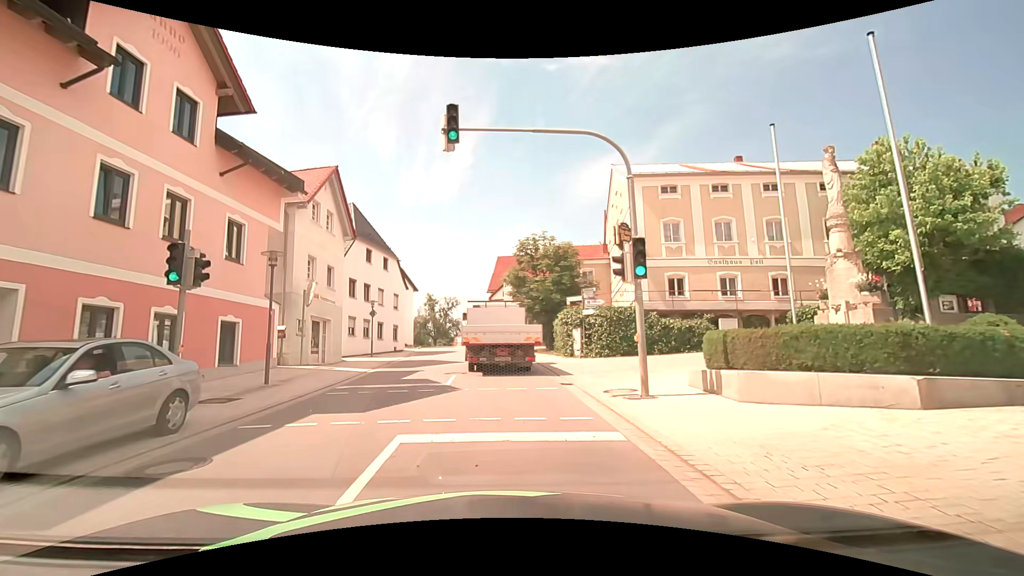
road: tertiary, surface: asphalt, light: Day
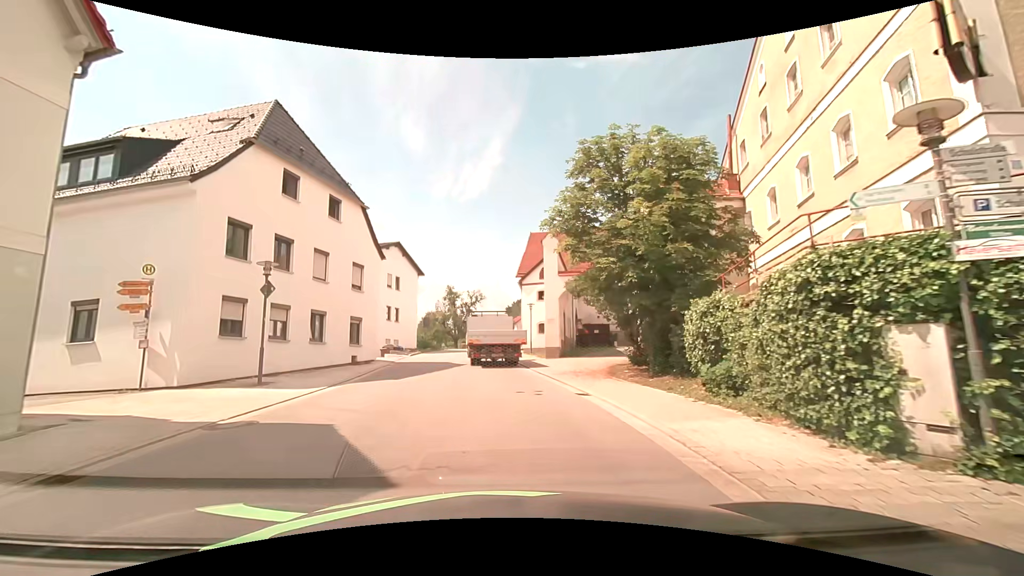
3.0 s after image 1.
(-0.6, +19.0) m; -3°
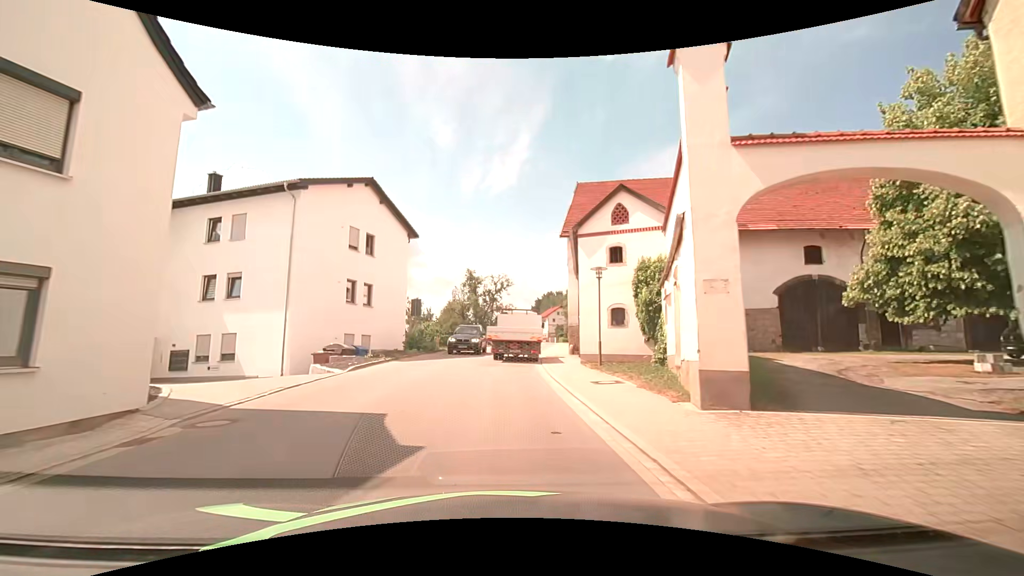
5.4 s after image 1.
(-0.6, +18.7) m; -4°
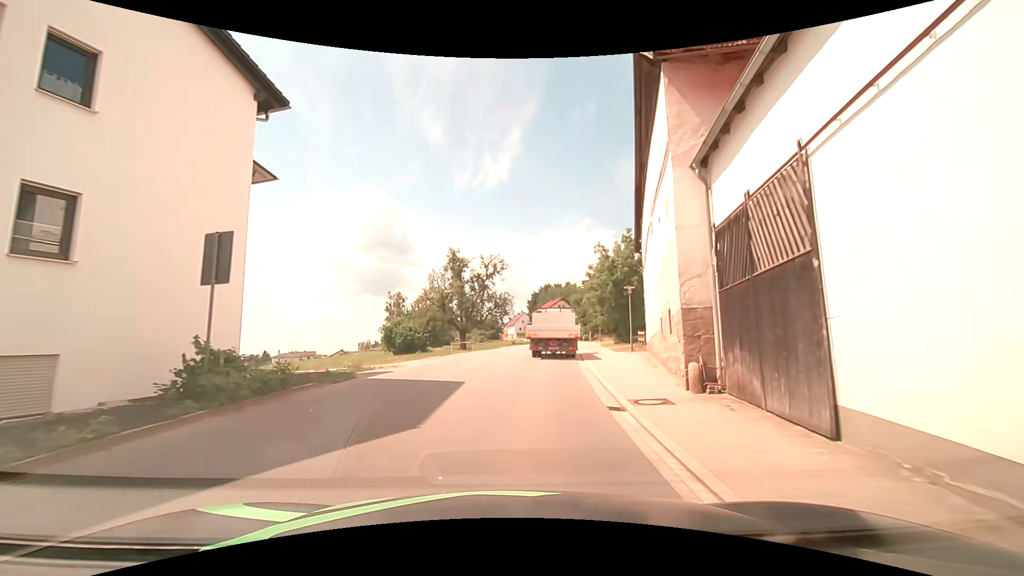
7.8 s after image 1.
(-0.1, +20.6) m; +1°
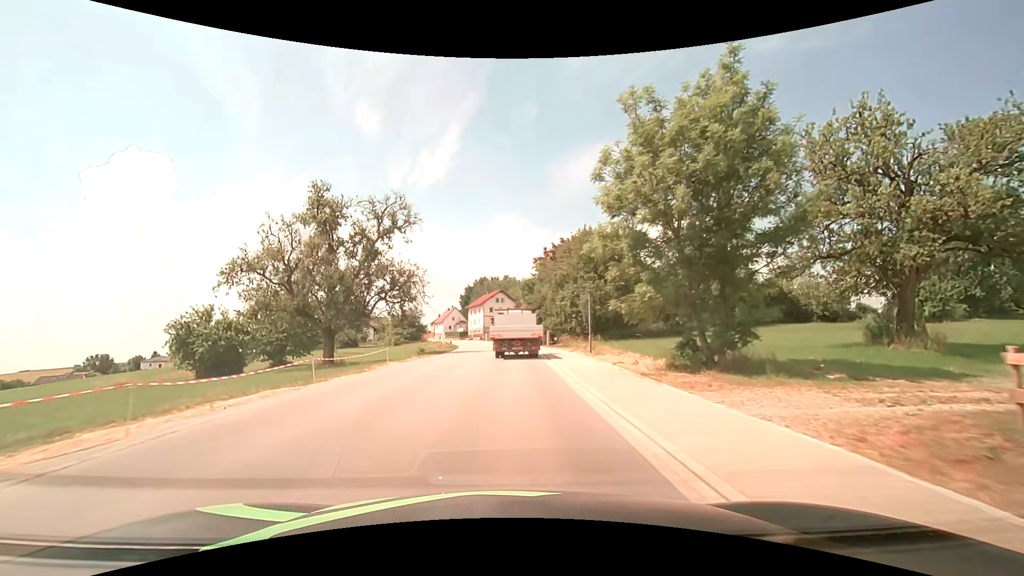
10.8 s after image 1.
(+2.0, +28.4) m; +7°
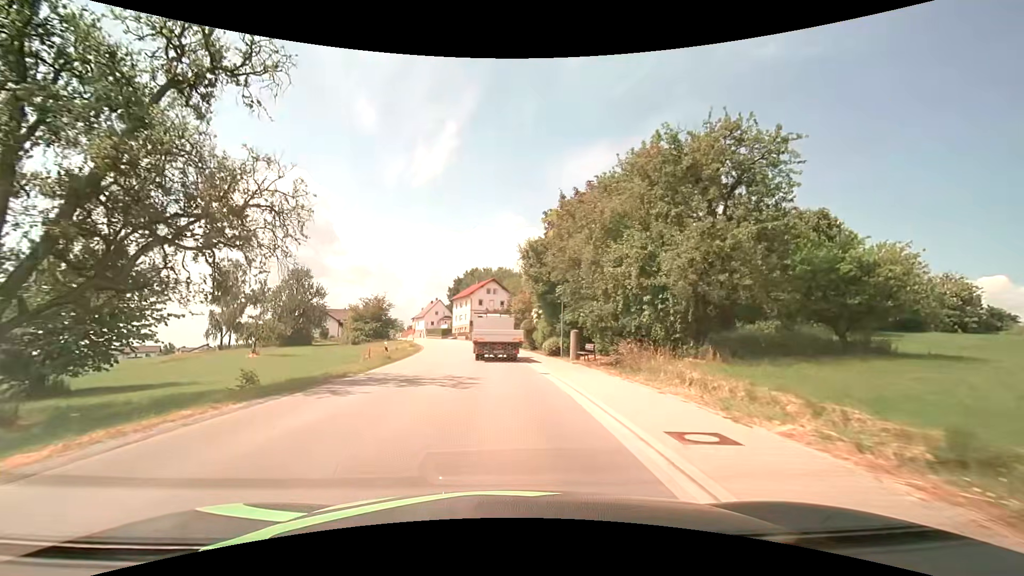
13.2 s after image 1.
(+0.3, +24.0) m; +1°
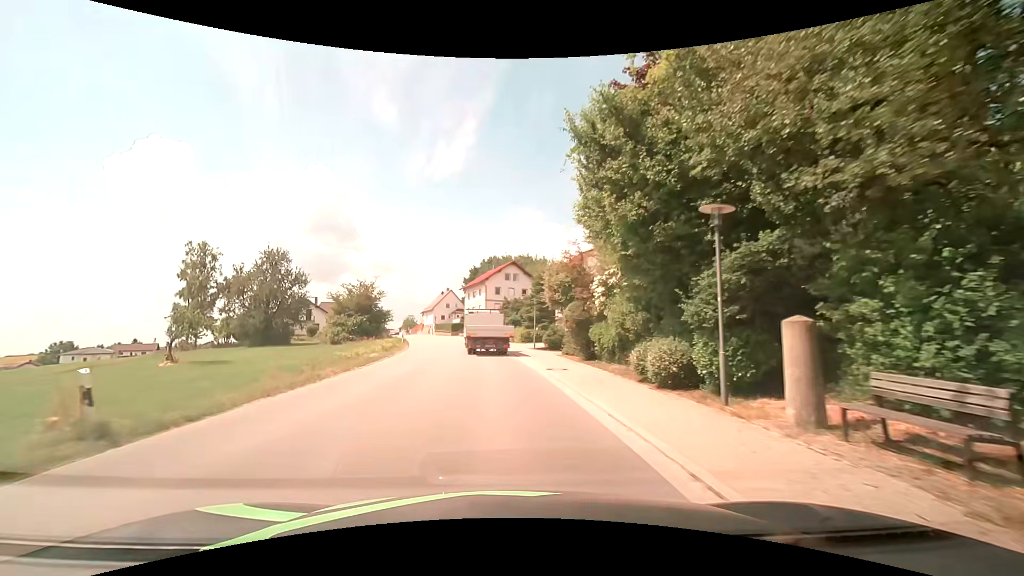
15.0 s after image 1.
(-0.3, +19.5) m; -2°
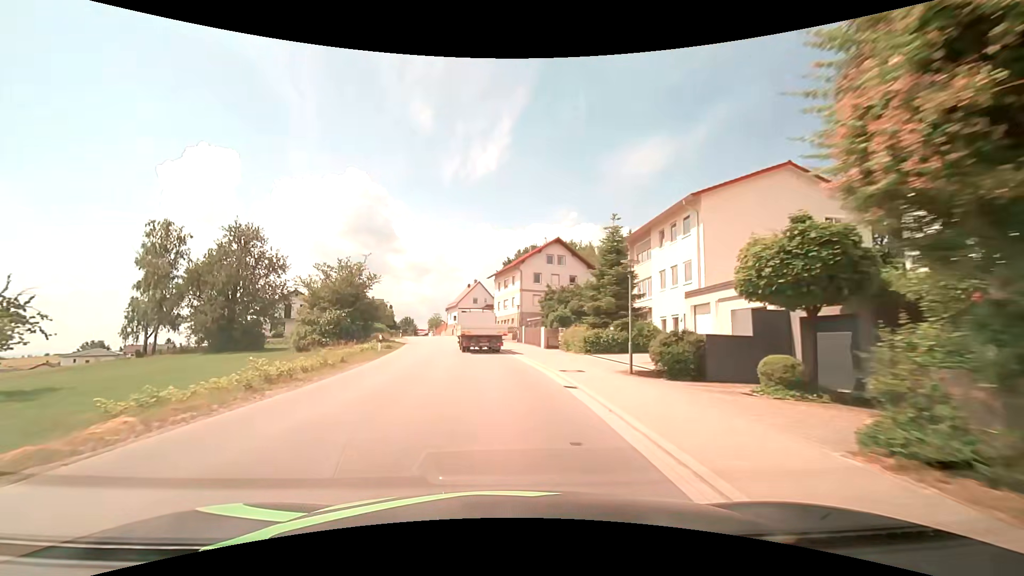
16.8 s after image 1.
(-0.6, +21.0) m; -4°
(0, +10) (-1, +20) (-2, +30) (-3, +40) (-5, +50) (-7, +60) (-9, +69) (-11, +79) (-13, +89) (-15, +99) m
